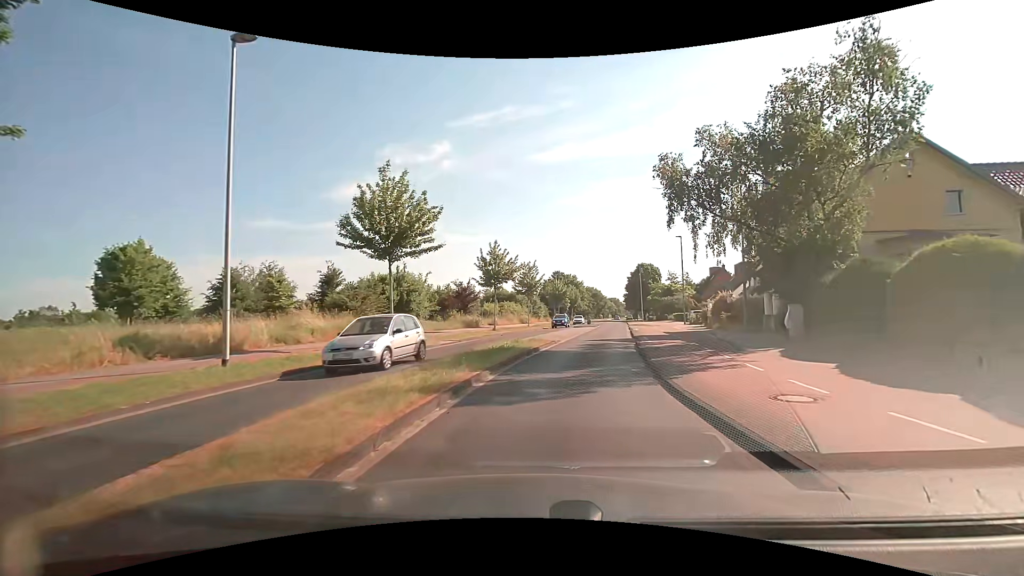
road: tertiary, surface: asphalt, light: Day
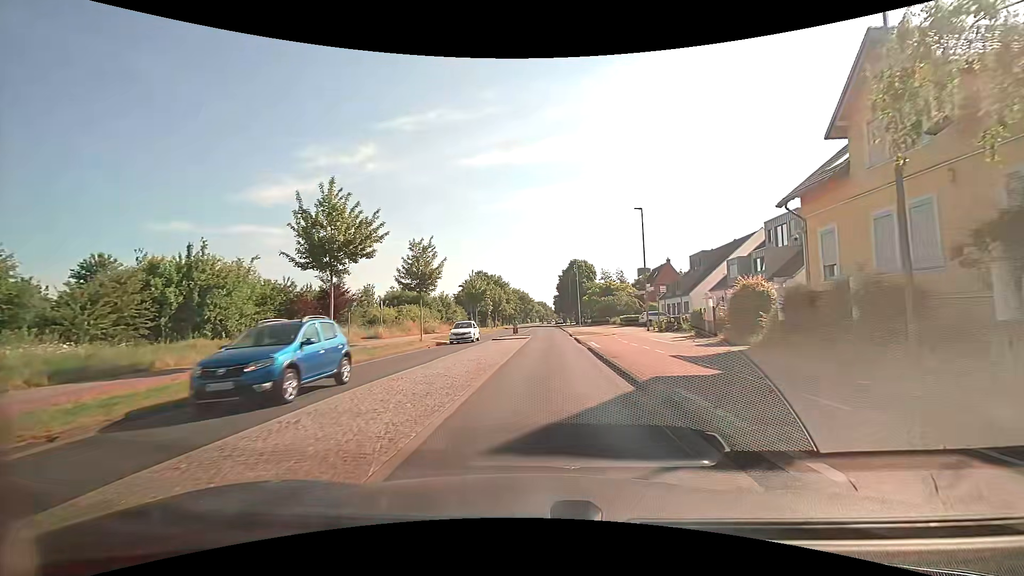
(+1.9, +19.2) m; +9°
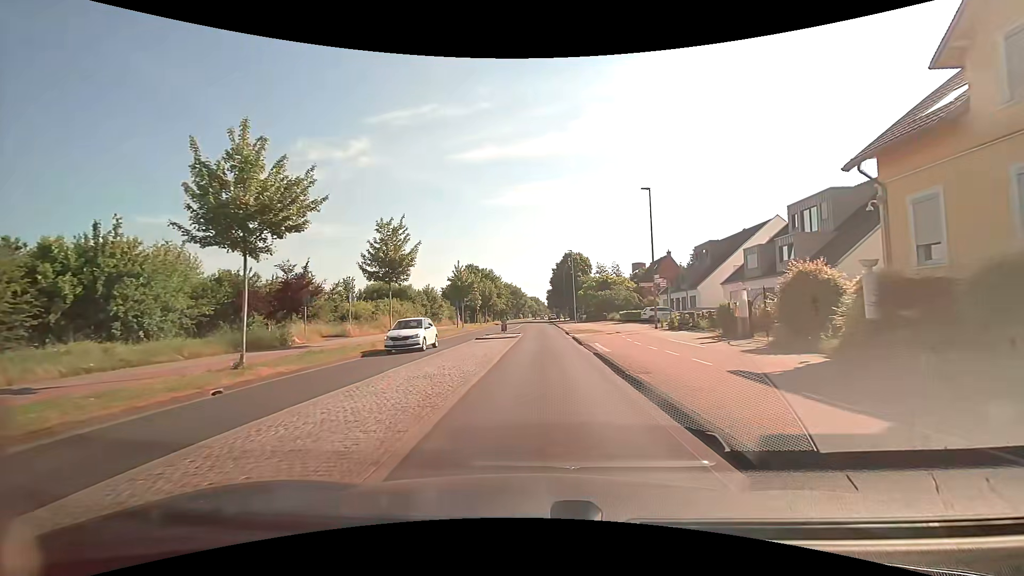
(0.0, +5.5) m; 0°
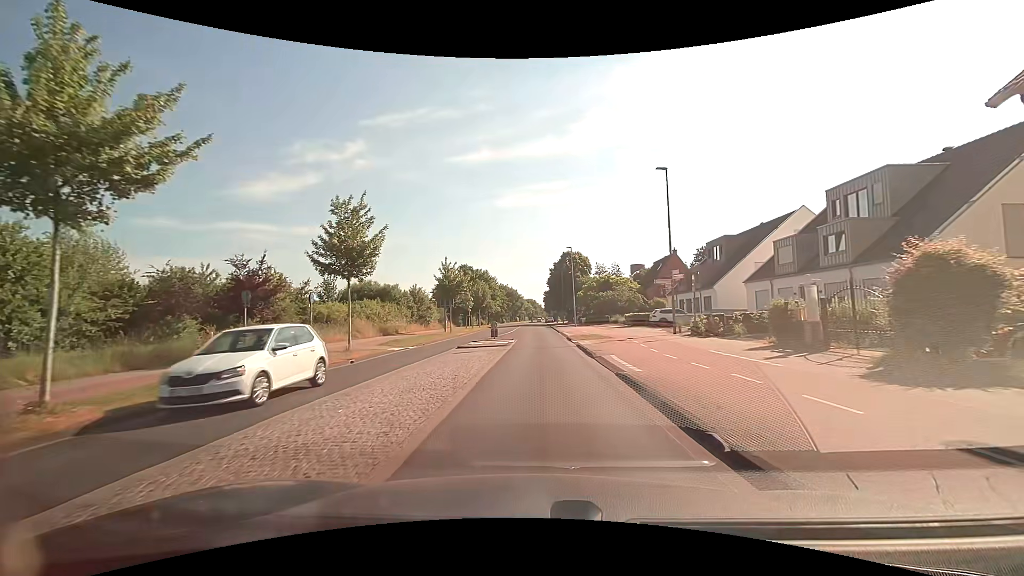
(+0.1, +5.8) m; +1°
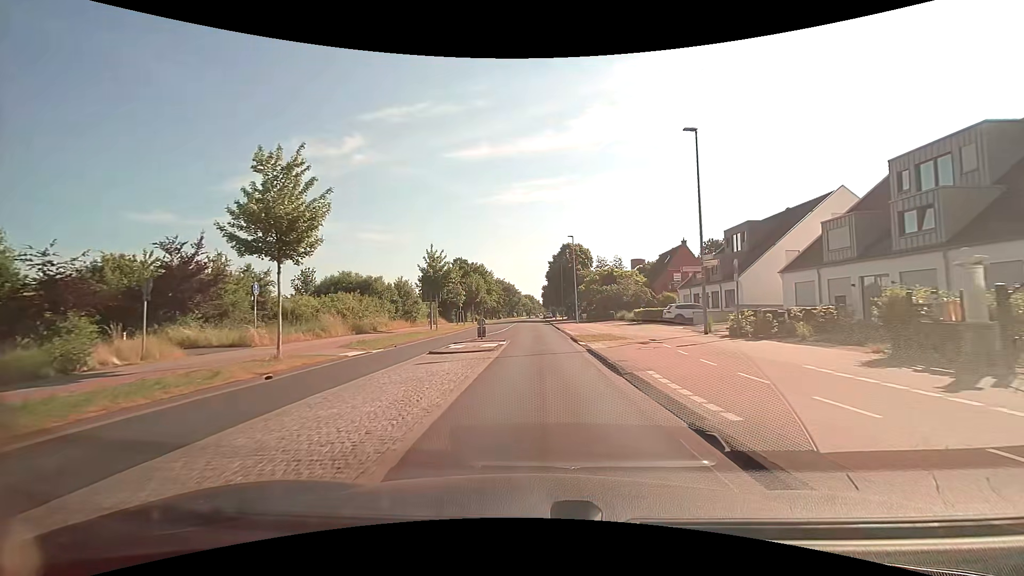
(0.0, +6.0) m; 0°
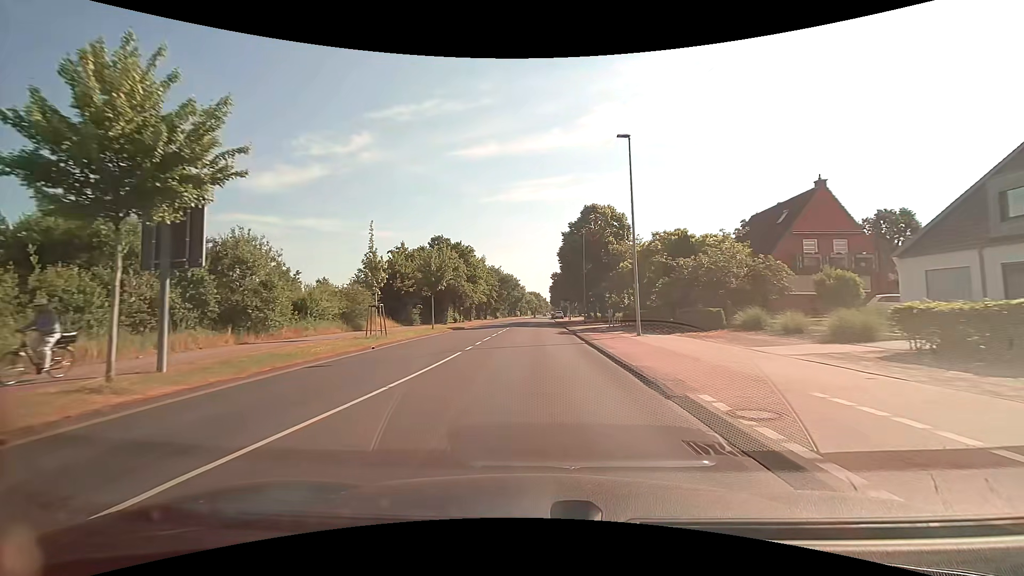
(+0.1, +33.7) m; 0°
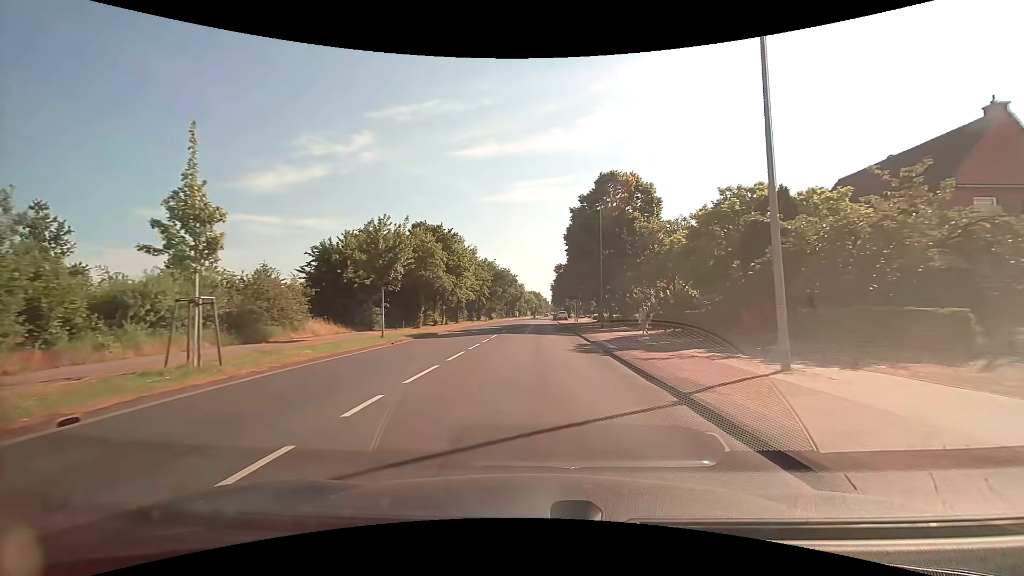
(0.0, +14.8) m; 0°
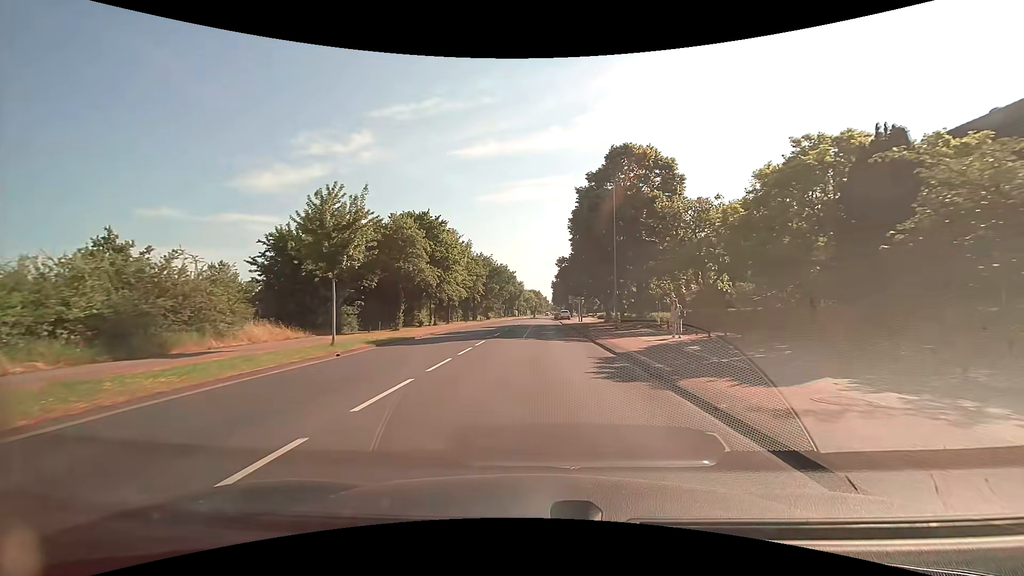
(0.0, +7.3) m; 0°
(0, +10) (0, +20) (0, +30) (0, +40) (0, +50) (0, +60) (0, +70) (0, +80) (0, +90) (+1, +100) m
